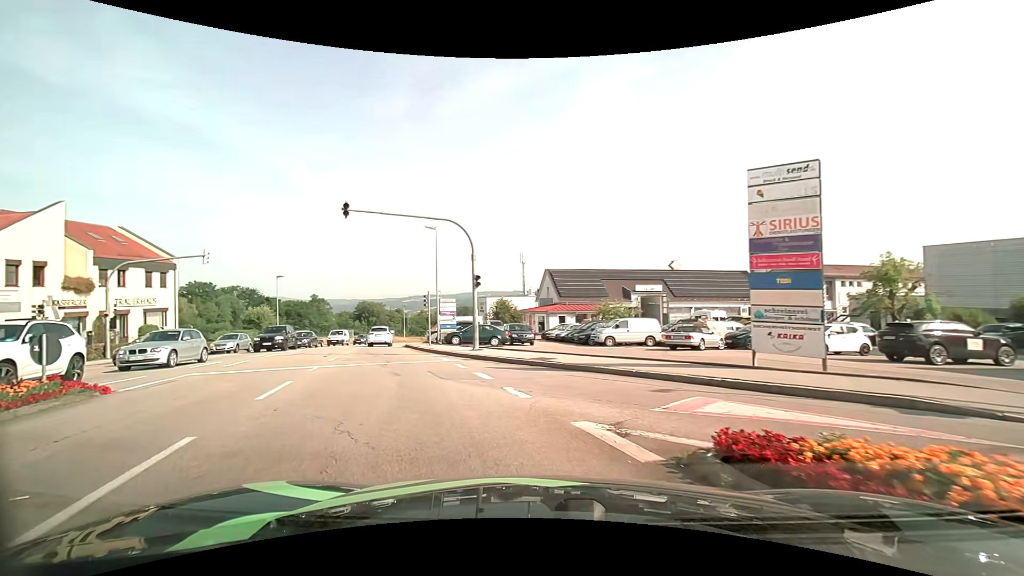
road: tertiary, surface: asphalt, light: Day
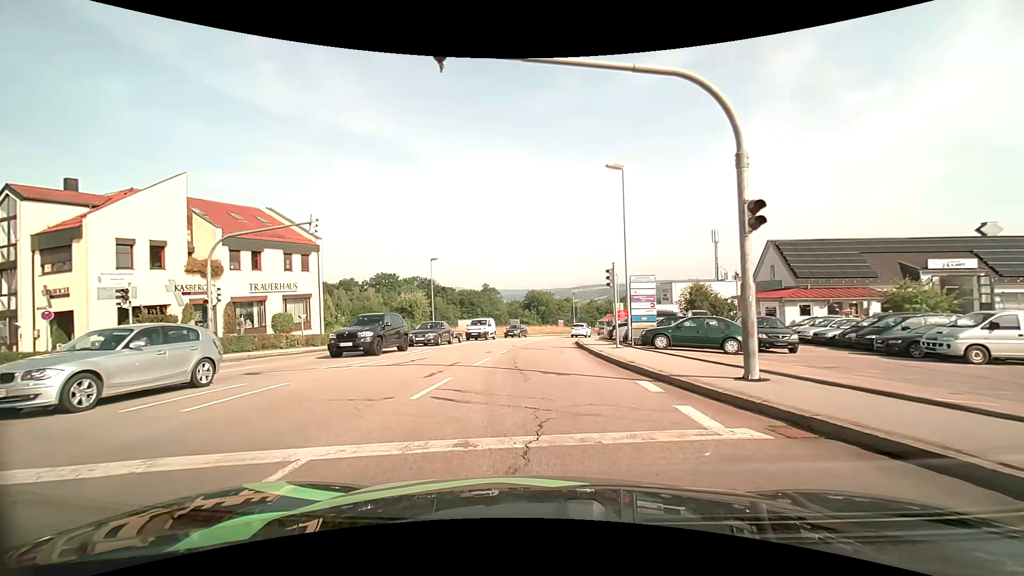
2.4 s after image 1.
(-2.7, +12.0) m; -19°
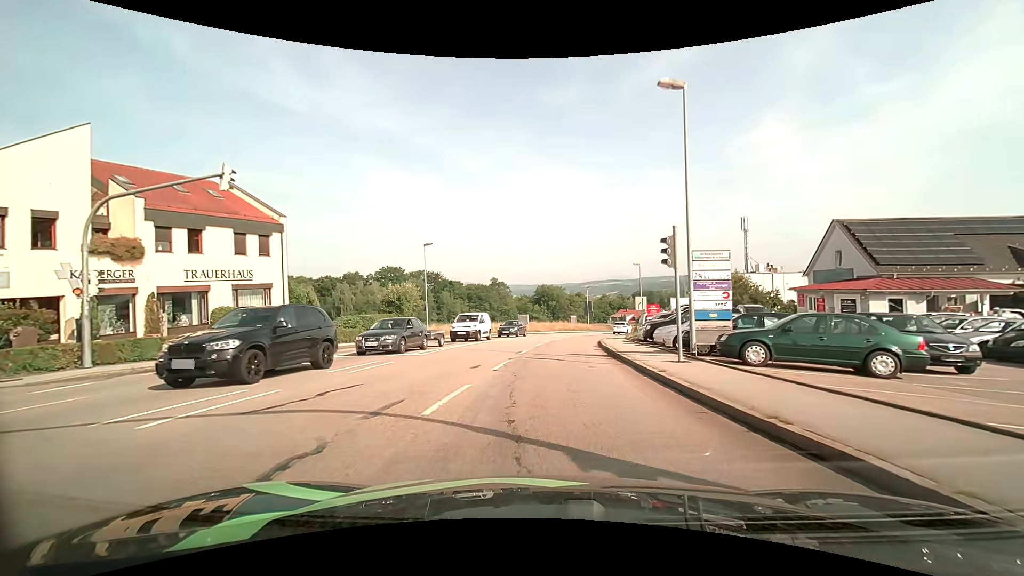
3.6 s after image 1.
(-0.2, +7.7) m; -2°
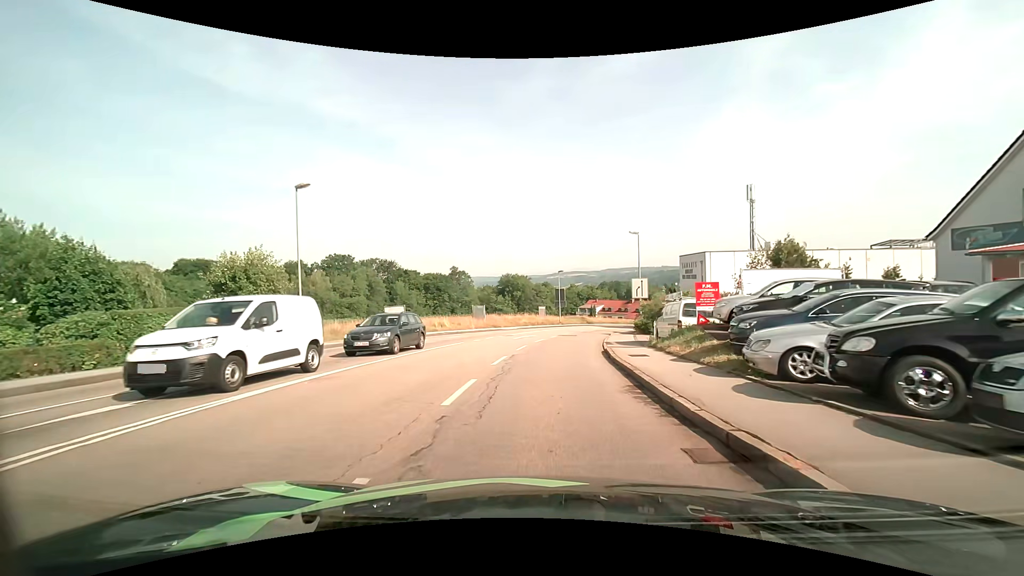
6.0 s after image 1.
(+0.7, +17.6) m; +5°
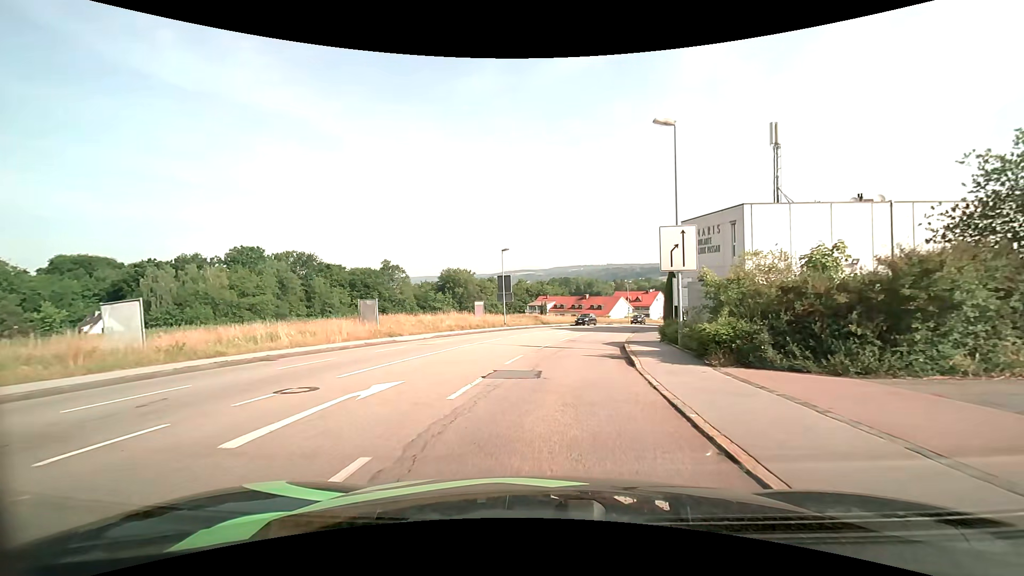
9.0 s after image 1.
(+0.9, +23.4) m; +5°
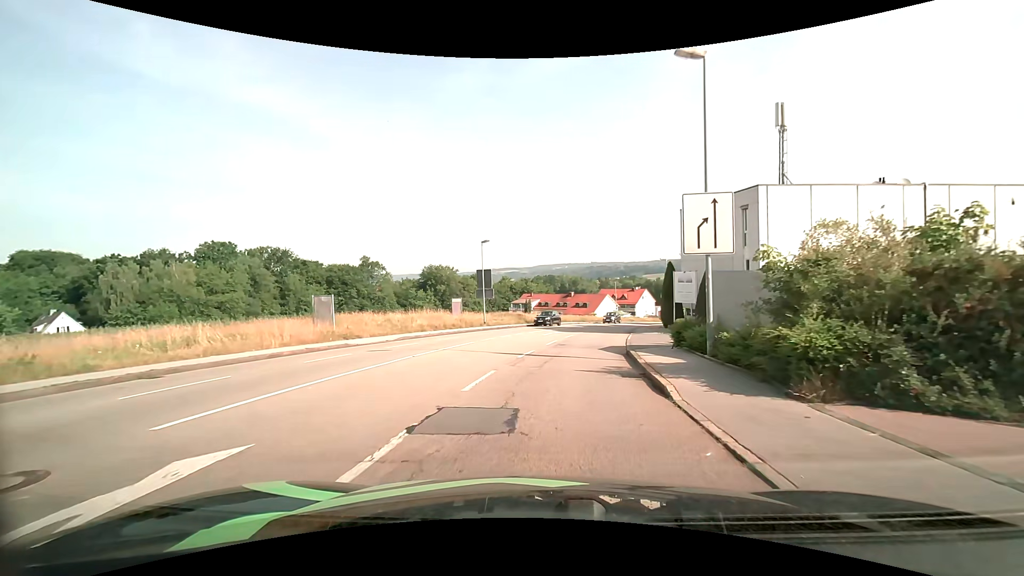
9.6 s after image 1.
(+0.1, +4.8) m; +2°
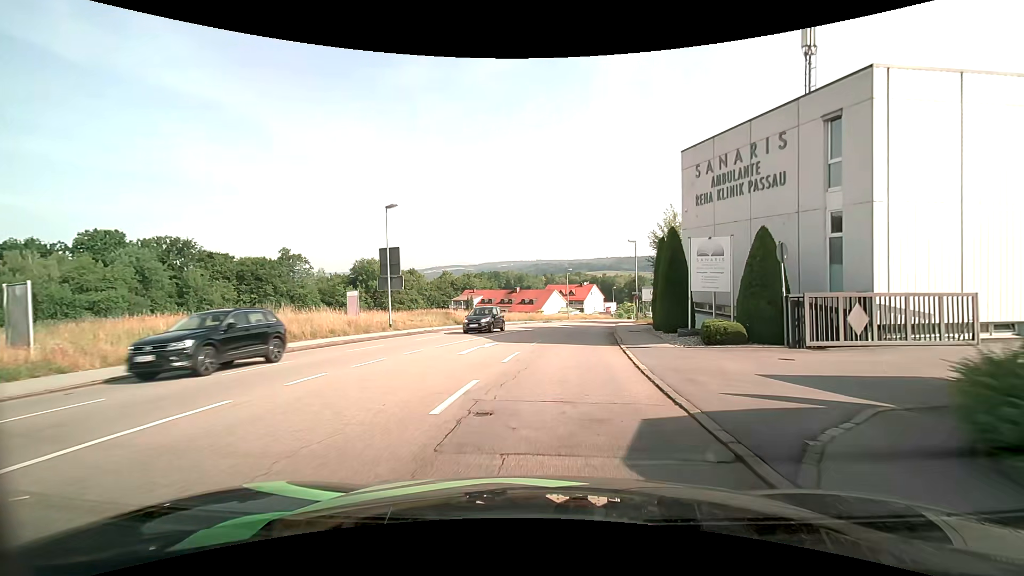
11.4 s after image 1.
(+0.8, +14.5) m; +6°
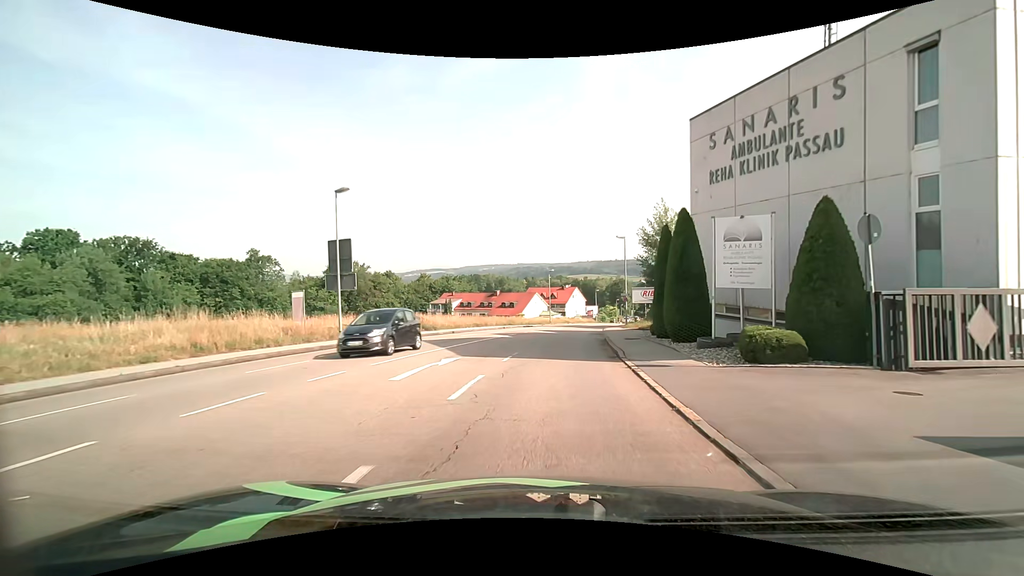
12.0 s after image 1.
(+0.1, +4.9) m; +2°
(0, +10) (+1, +20) (+2, +30) (+3, +40) (+5, +50) (+7, +59) (+9, +69) (+12, +79) (+14, +89) (+17, +98) m
